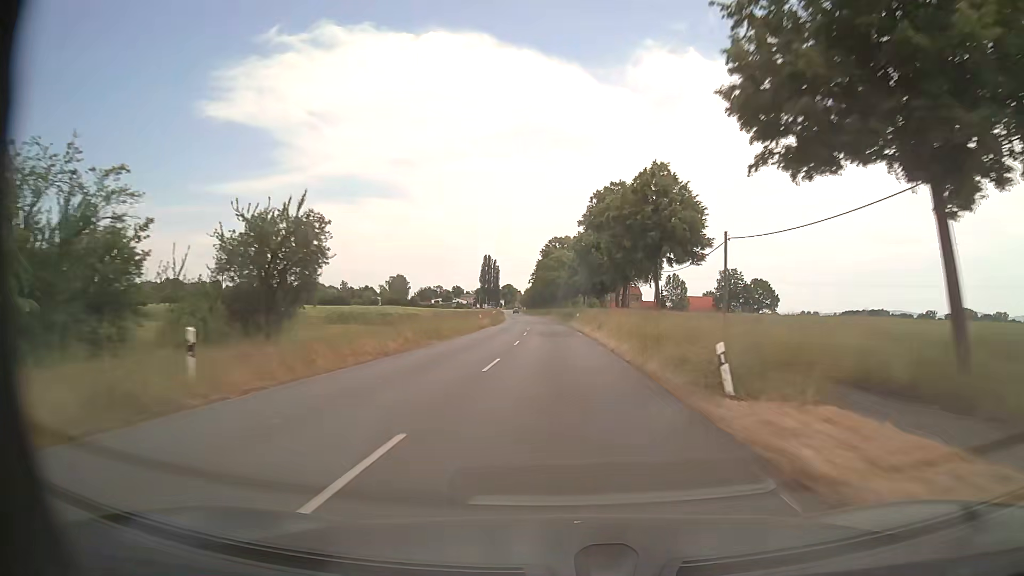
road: secondary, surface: asphalt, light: Day
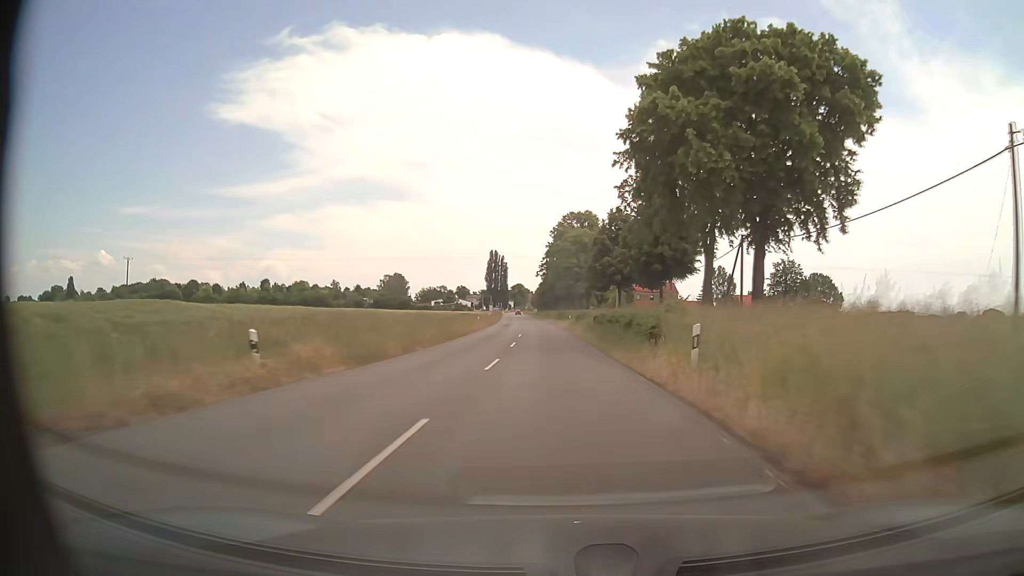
(-0.5, +47.4) m; -1°
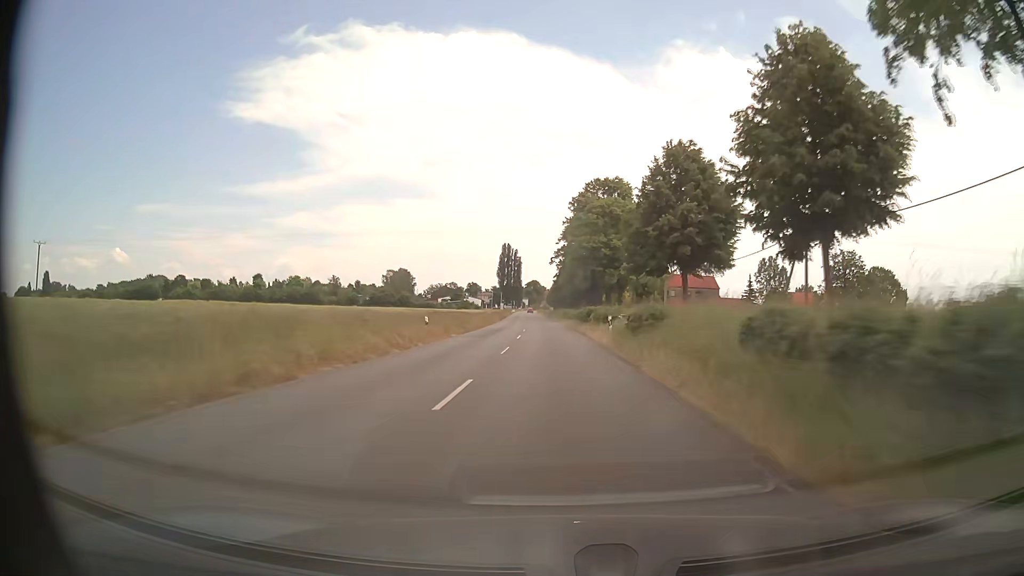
(-0.6, +31.6) m; -2°
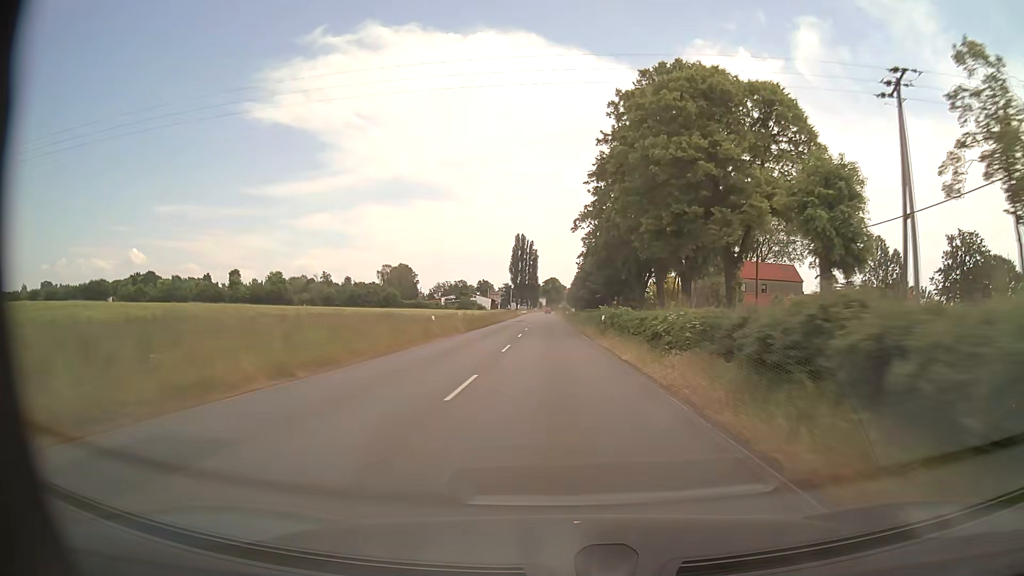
(-0.4, +47.4) m; -2°
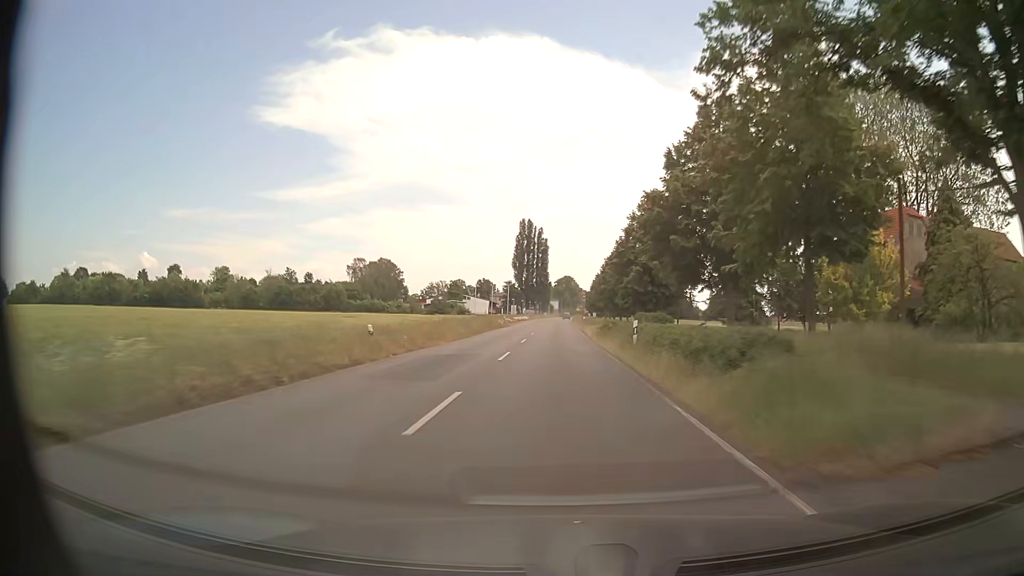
(-0.7, +63.2) m; -1°
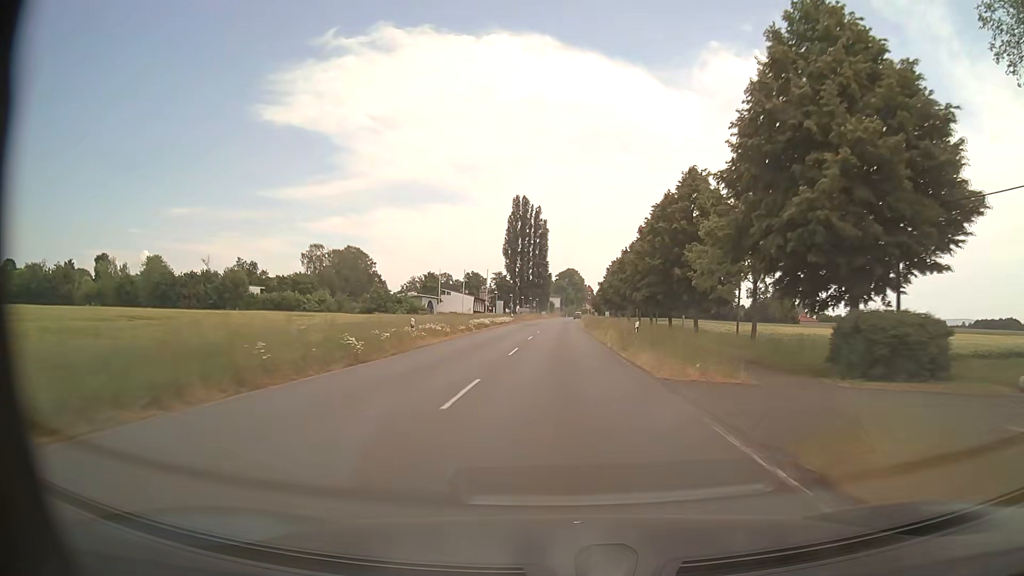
(+0.2, +46.4) m; 0°
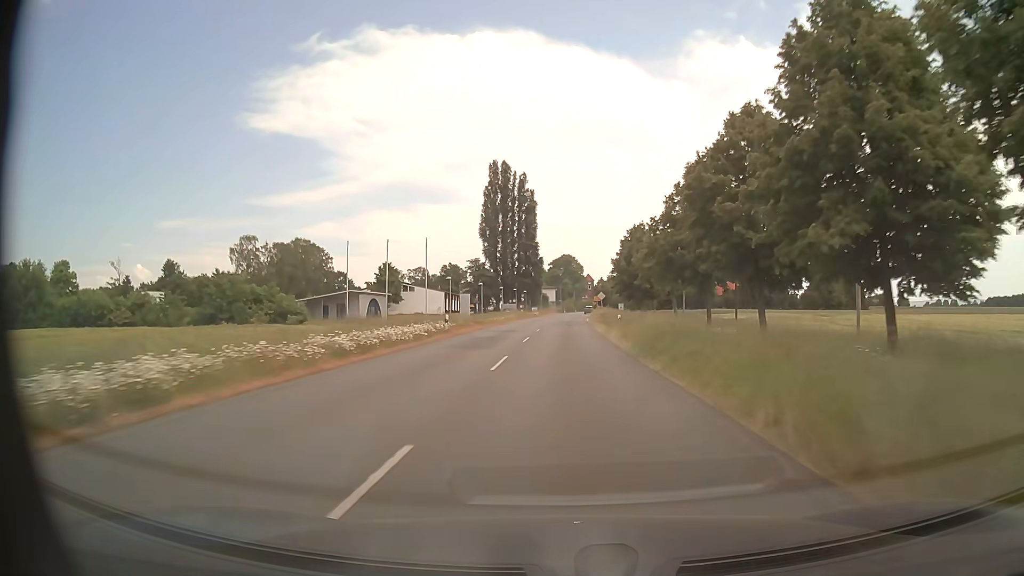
(+0.5, +42.4) m; +1°
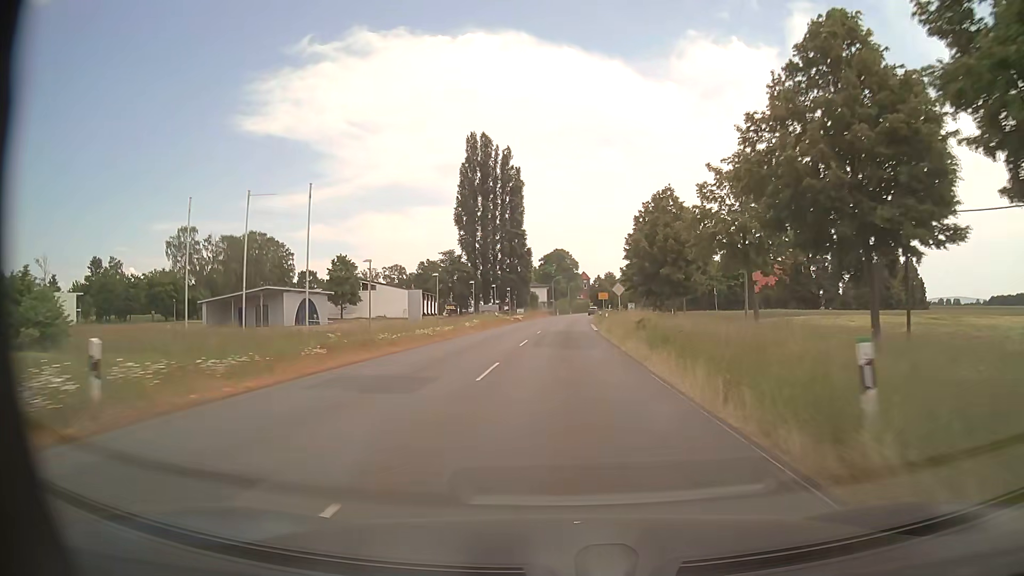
(0.0, +25.9) m; 0°
(0, +10) (0, +20) (0, +30) (+1, +40) (+1, +50) (+1, +60) (+2, +70) (+3, +80) (+3, +90) (+4, +100) m
